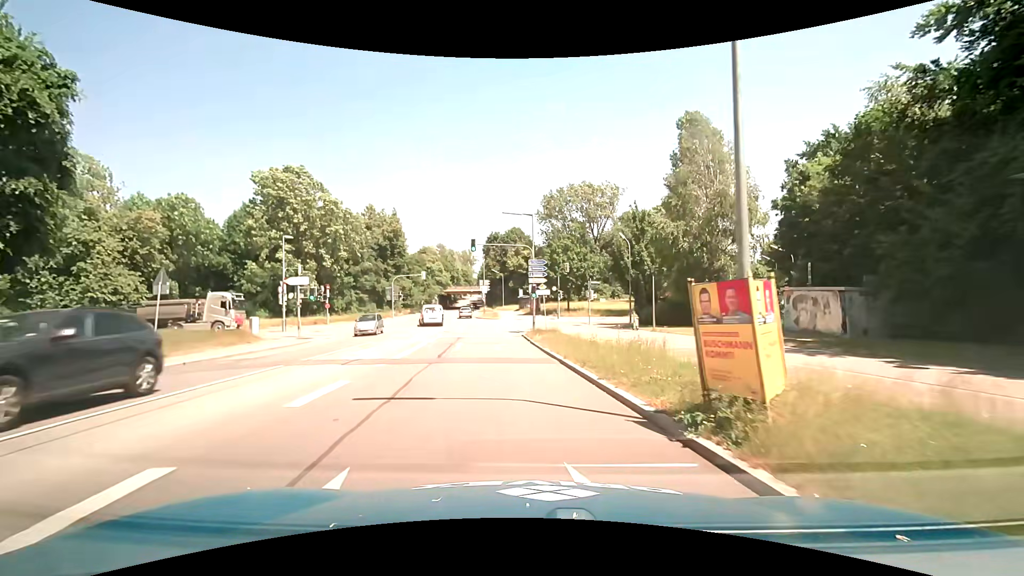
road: secondary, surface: asphalt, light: Day
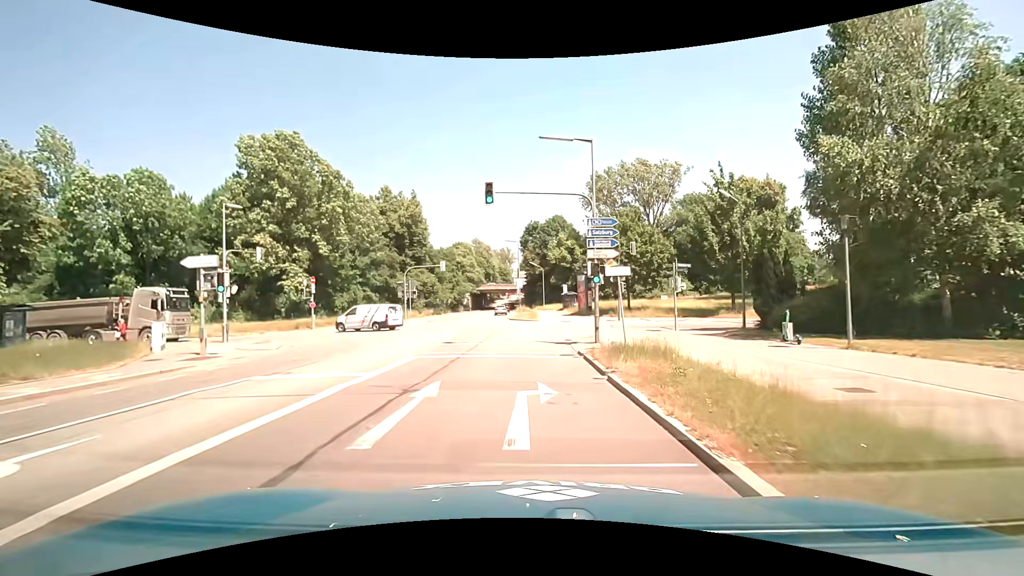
(-0.7, +14.5) m; -5°
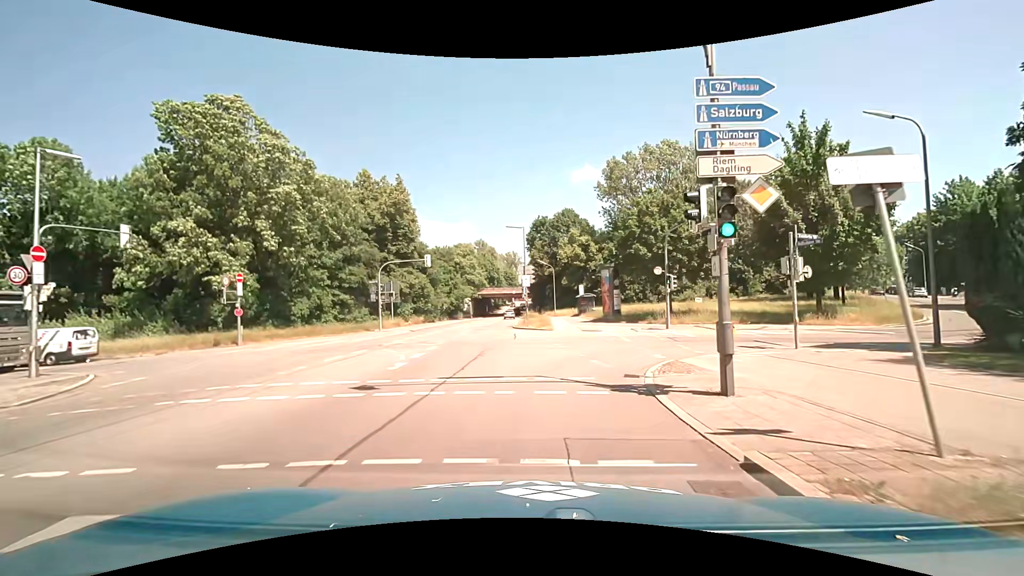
(-0.2, +11.9) m; 0°
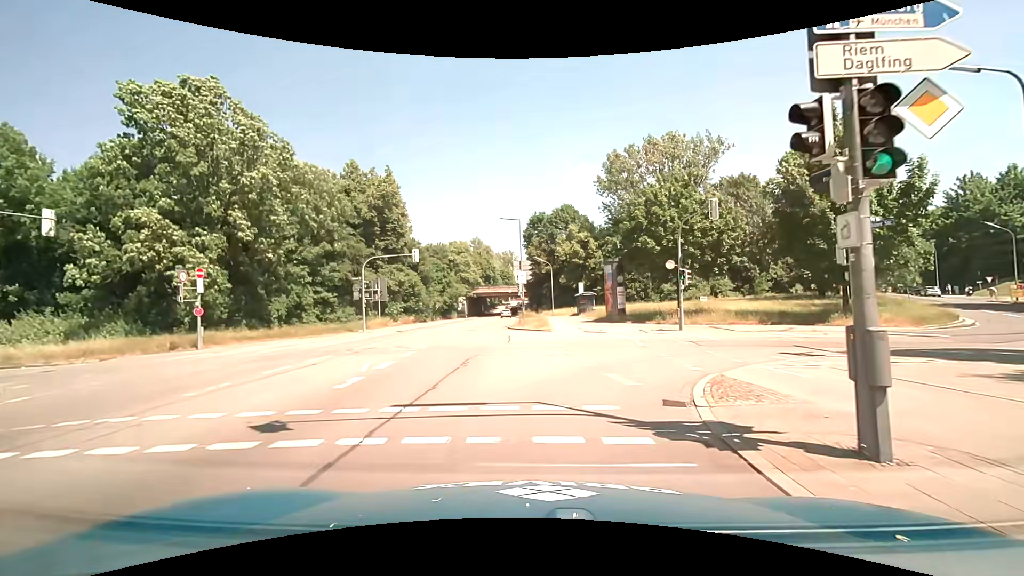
(0.0, +3.2) m; 0°
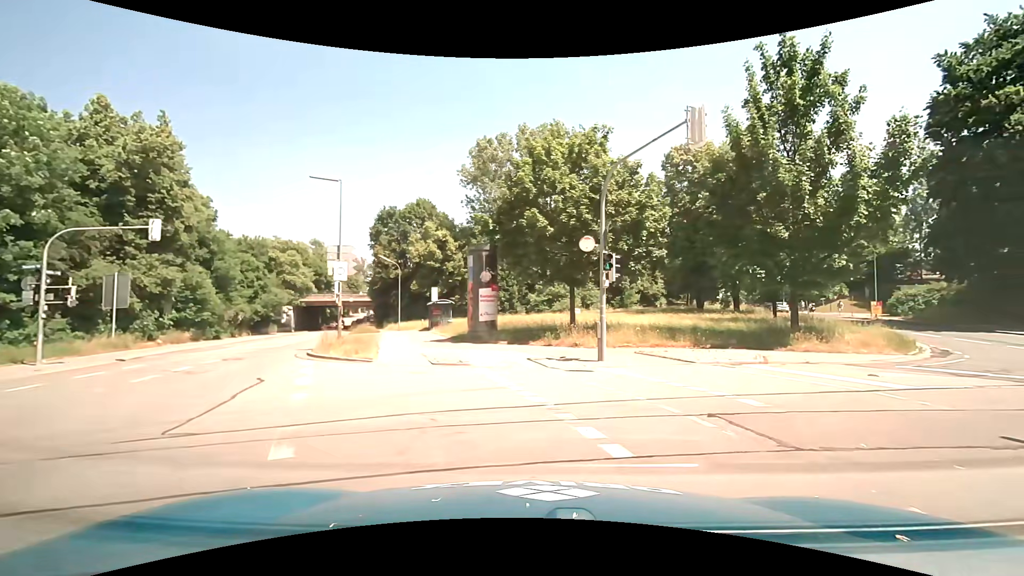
(+1.1, +12.8) m; +15°
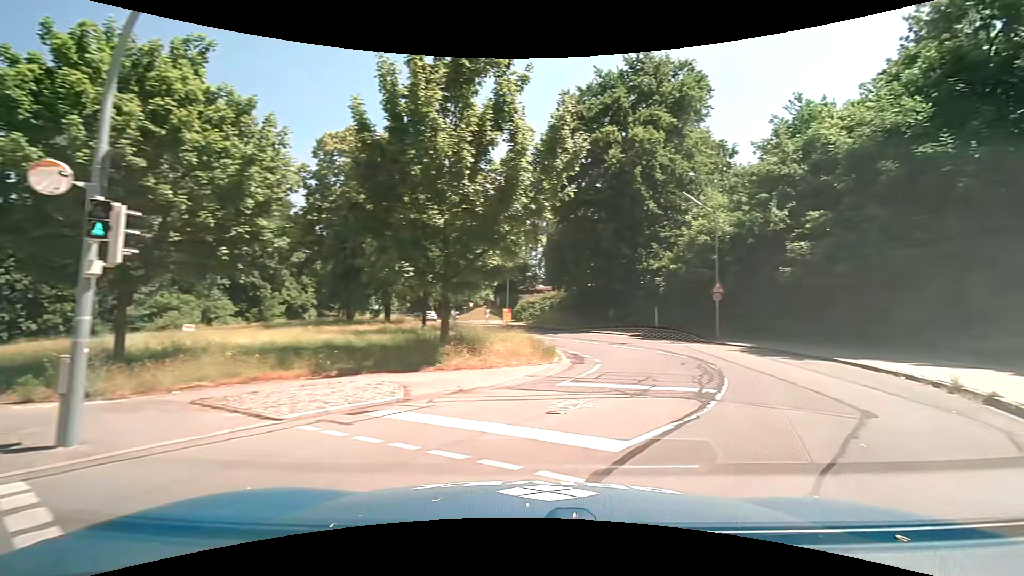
(+2.0, +6.6) m; +39°
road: tertiary
